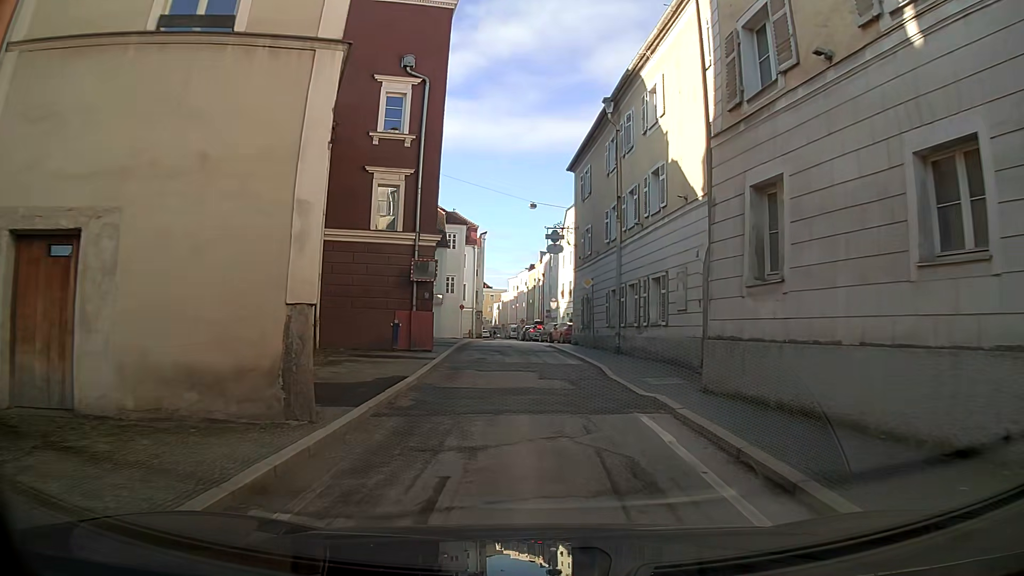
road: primary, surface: asphalt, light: Day
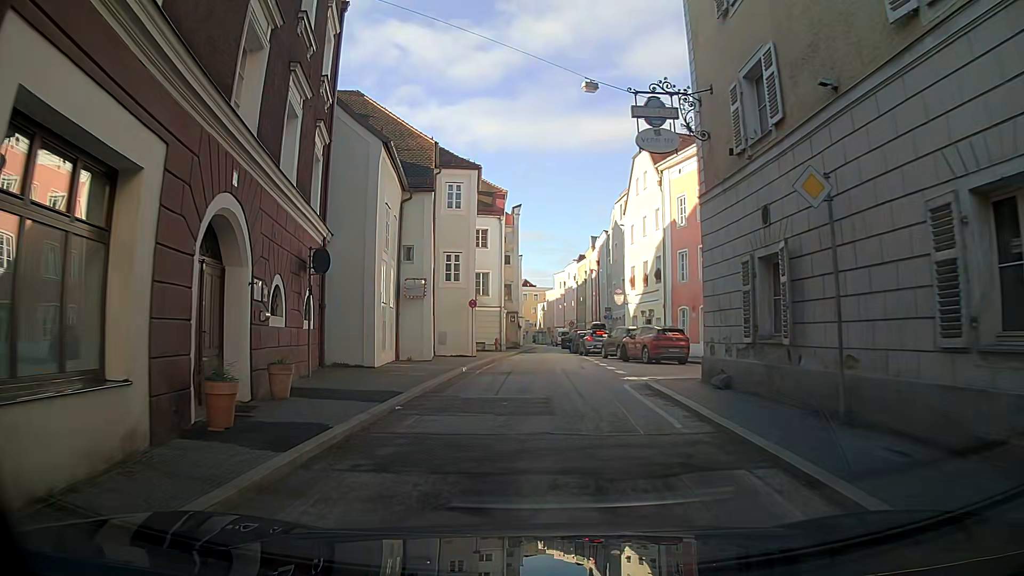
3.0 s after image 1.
(-2.2, +21.5) m; -6°
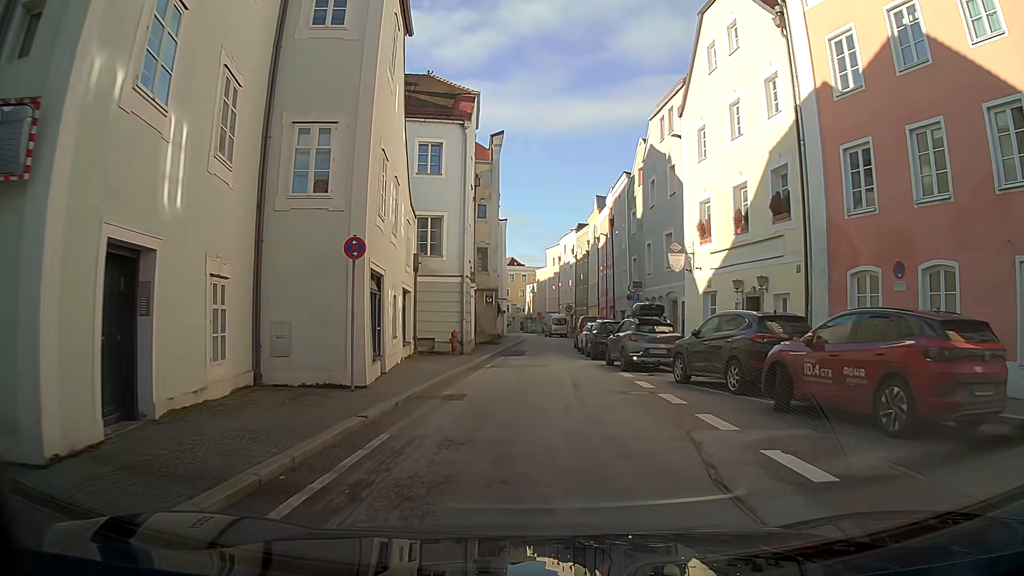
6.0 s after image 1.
(-0.1, +20.4) m; +3°
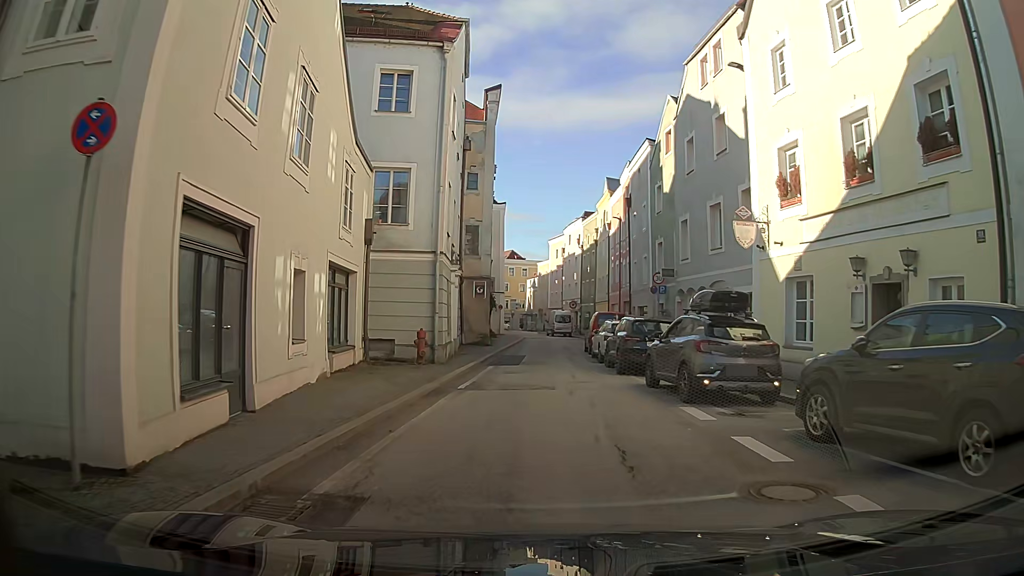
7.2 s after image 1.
(0.0, +7.9) m; 0°
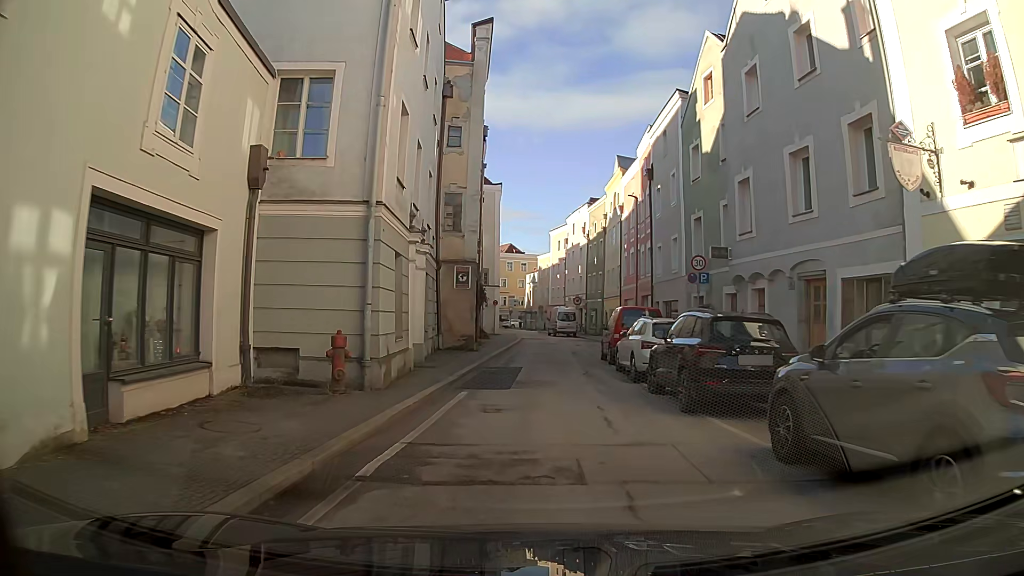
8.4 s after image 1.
(-0.2, +7.9) m; -2°
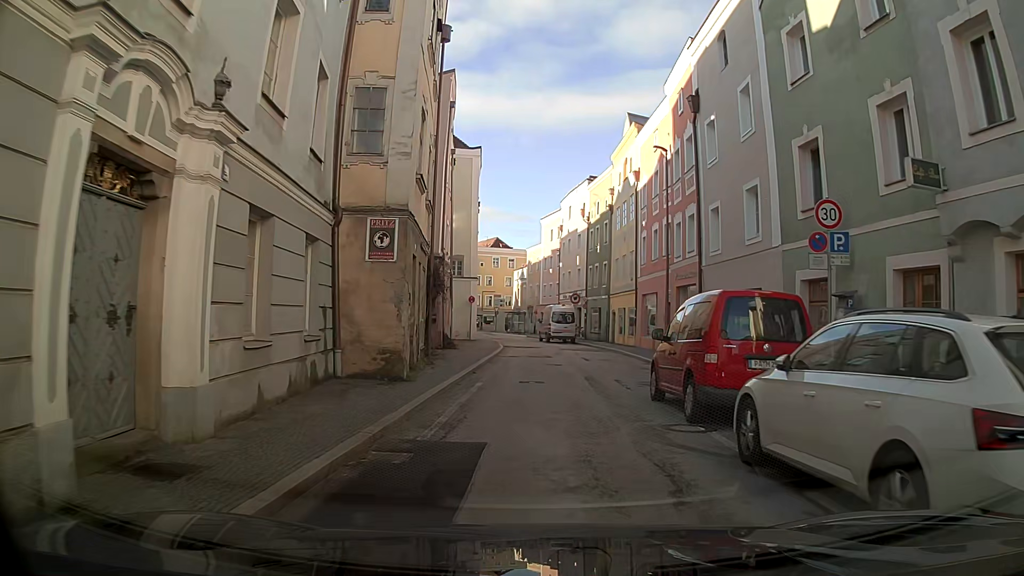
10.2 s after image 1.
(+0.4, +12.0) m; +3°
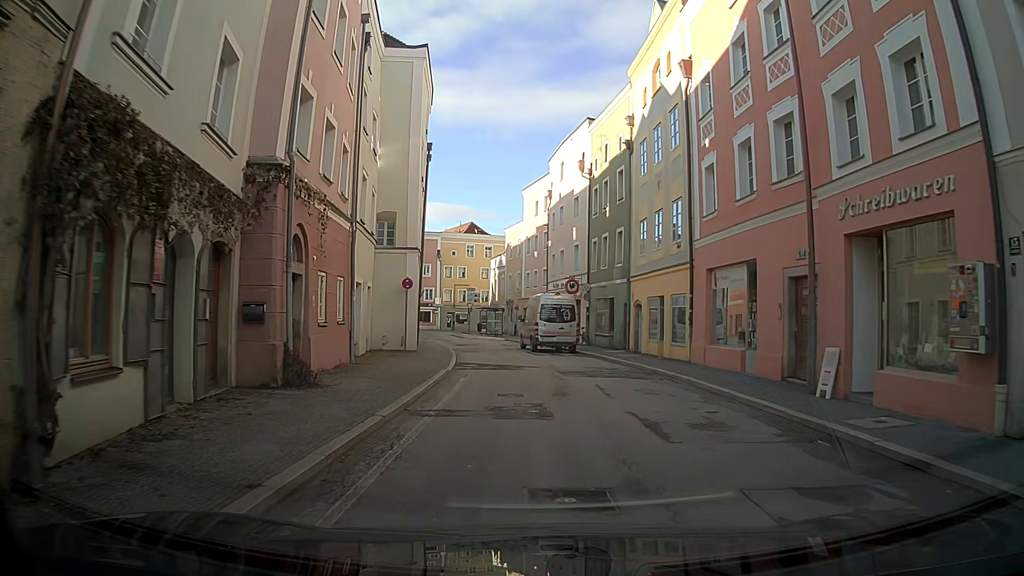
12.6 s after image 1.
(0.0, +16.2) m; -1°
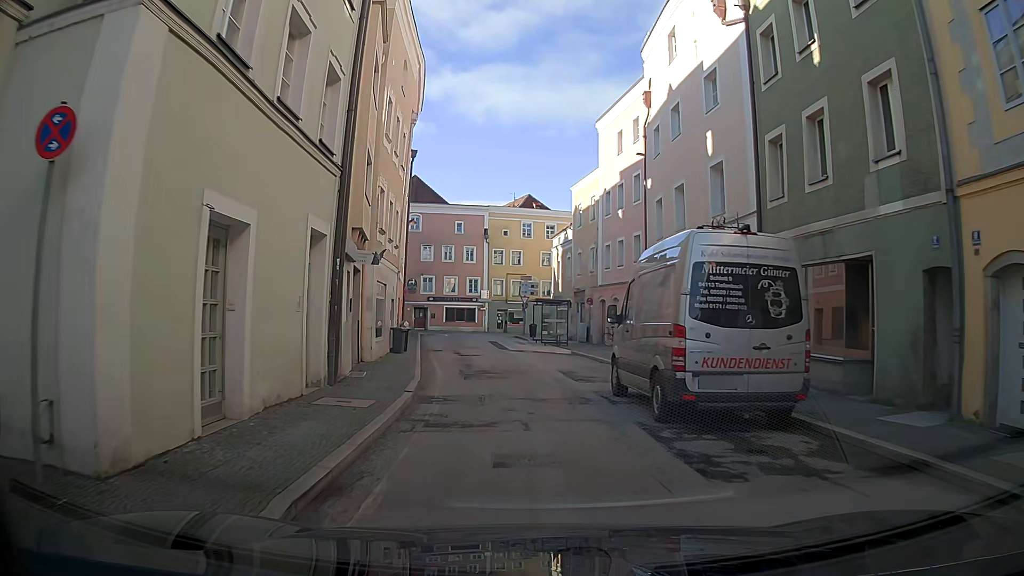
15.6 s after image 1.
(-0.5, +20.9) m; -3°
(0, +10) (-1, +20) (-2, +30) (-3, +40) (-4, +50) (-4, +60) (+3, +67) (+12, +70) (+21, +73) (+31, +76) m
